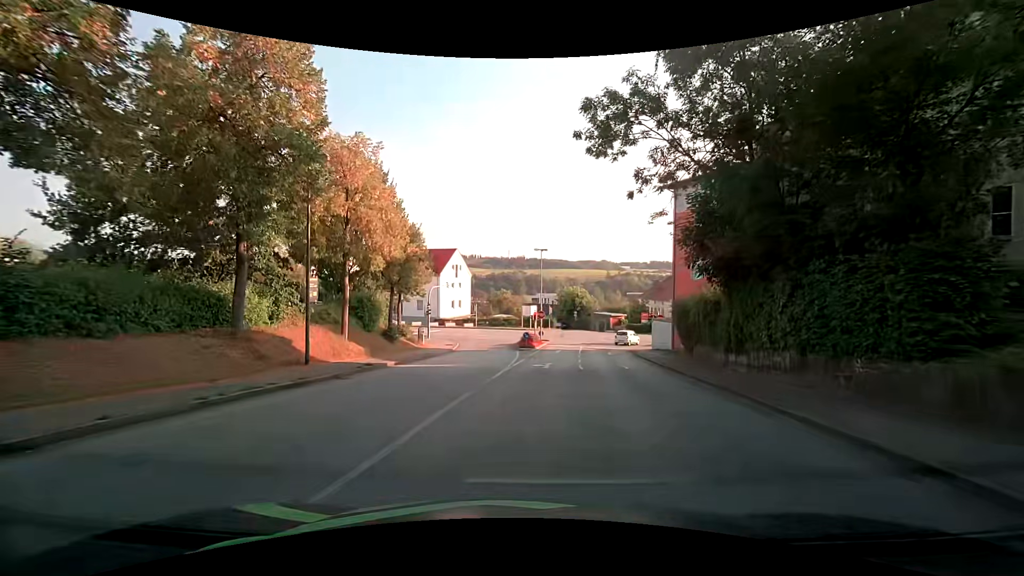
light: Day
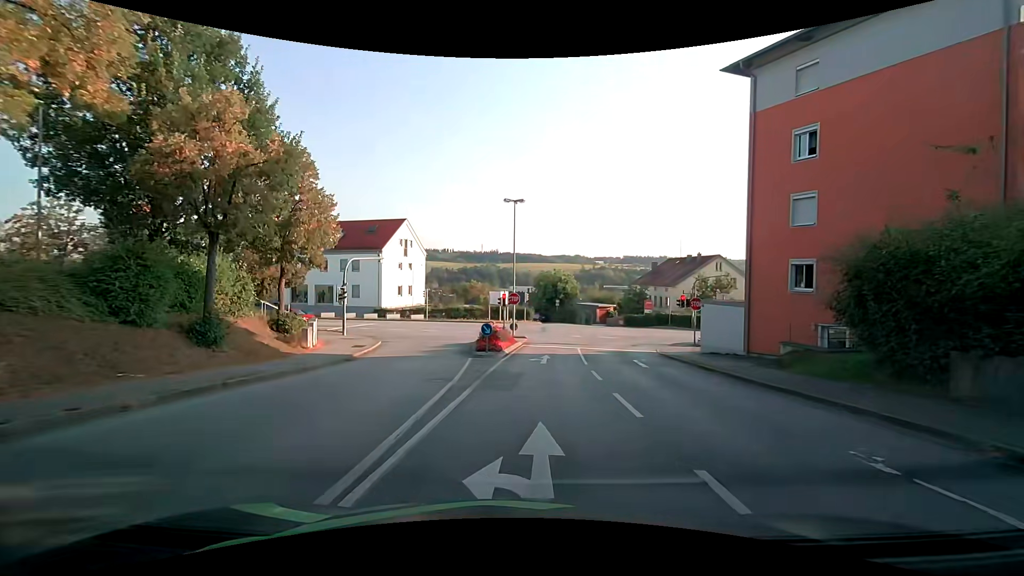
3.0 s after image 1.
(+0.8, +18.7) m; +5°
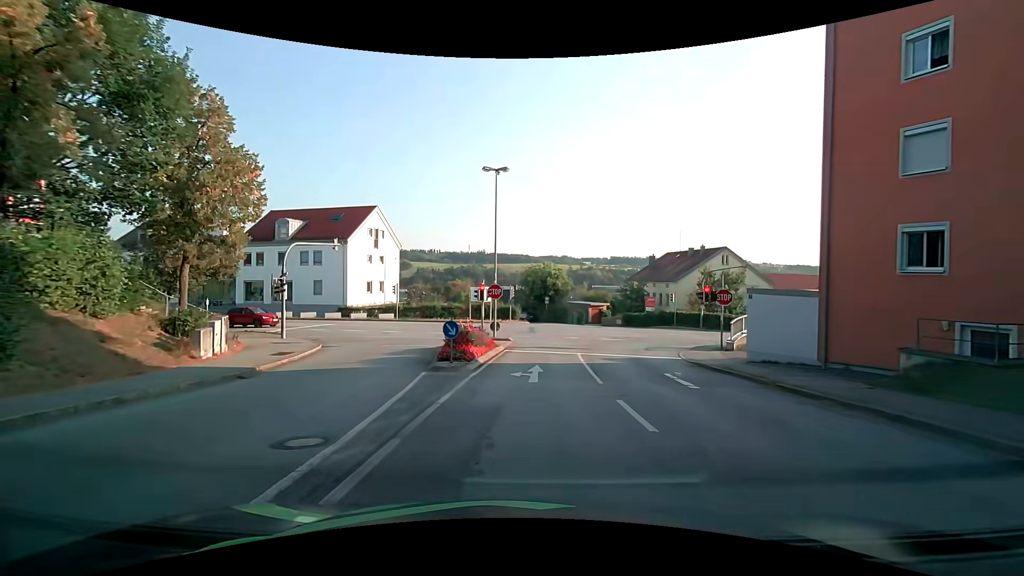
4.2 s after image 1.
(0.0, +7.1) m; 0°
